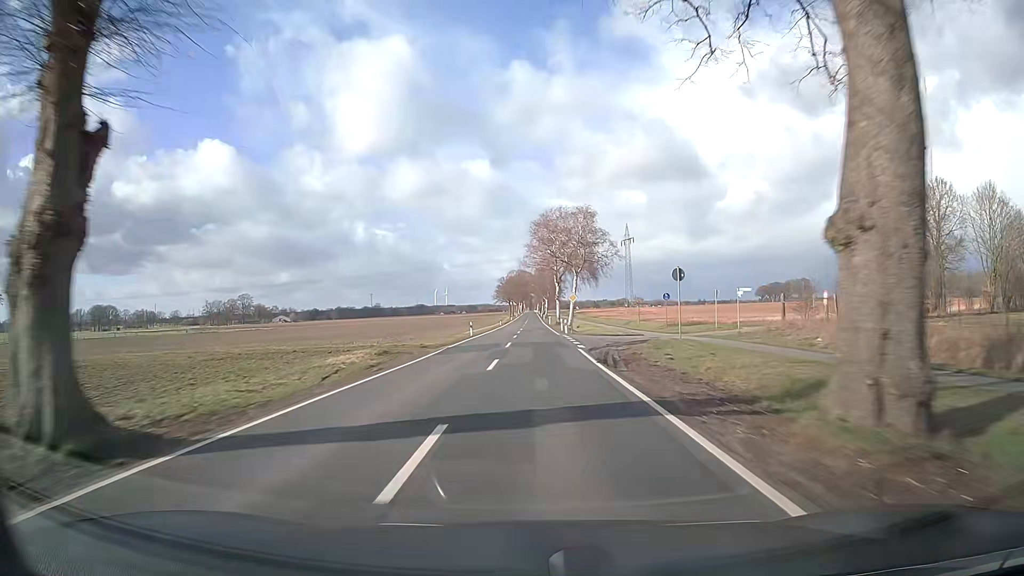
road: secondary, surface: asphalt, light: Day
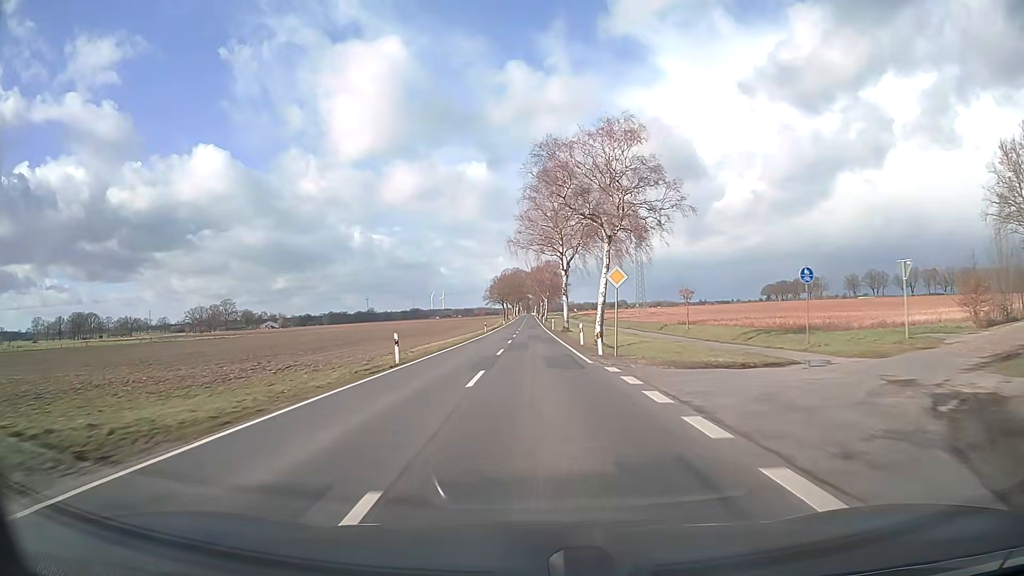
(+0.1, +28.0) m; 0°
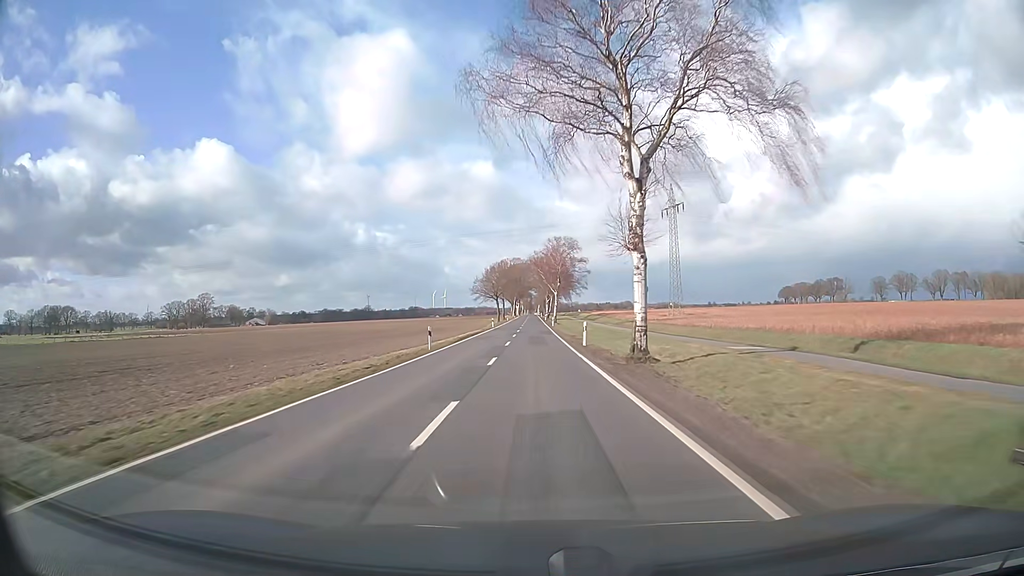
(-0.2, +42.4) m; 0°
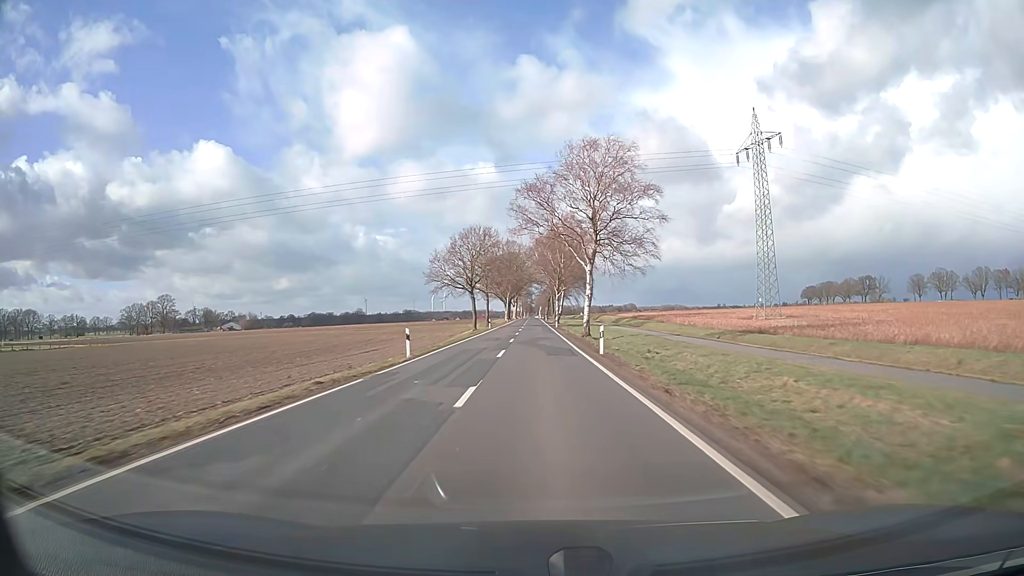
(-0.2, +57.3) m; 0°
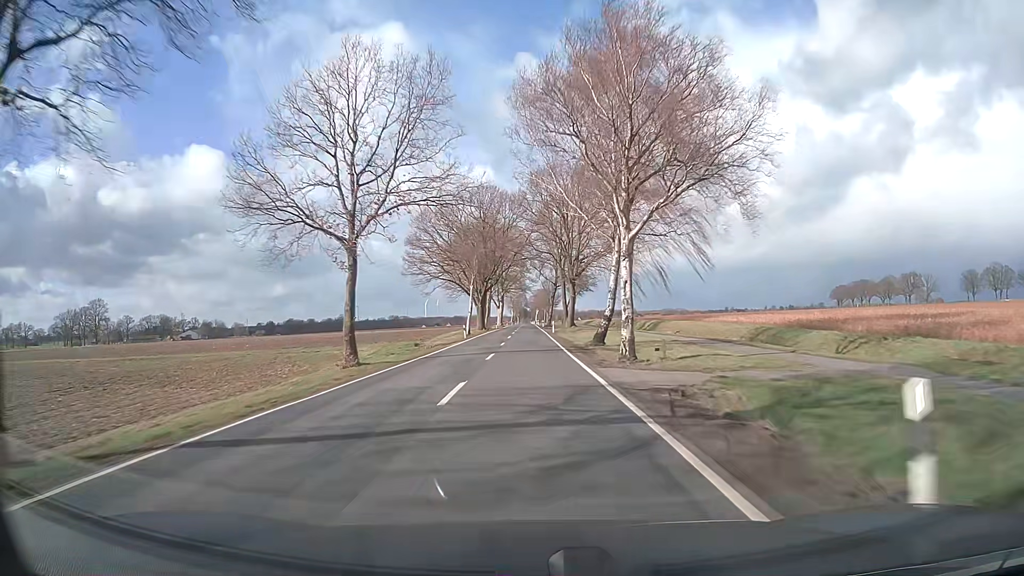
(+0.3, +71.9) m; 0°
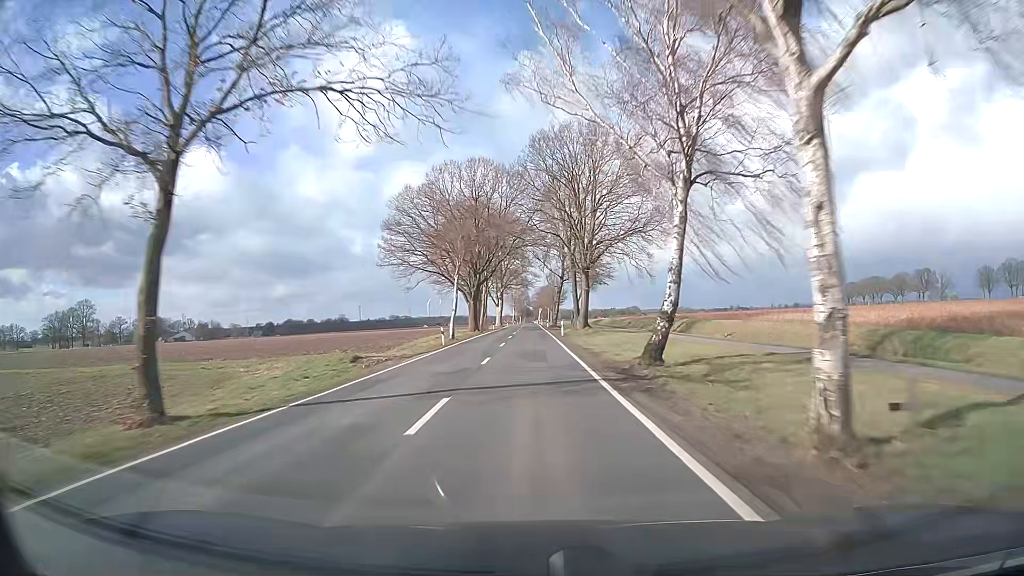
(0.0, +14.6) m; 0°
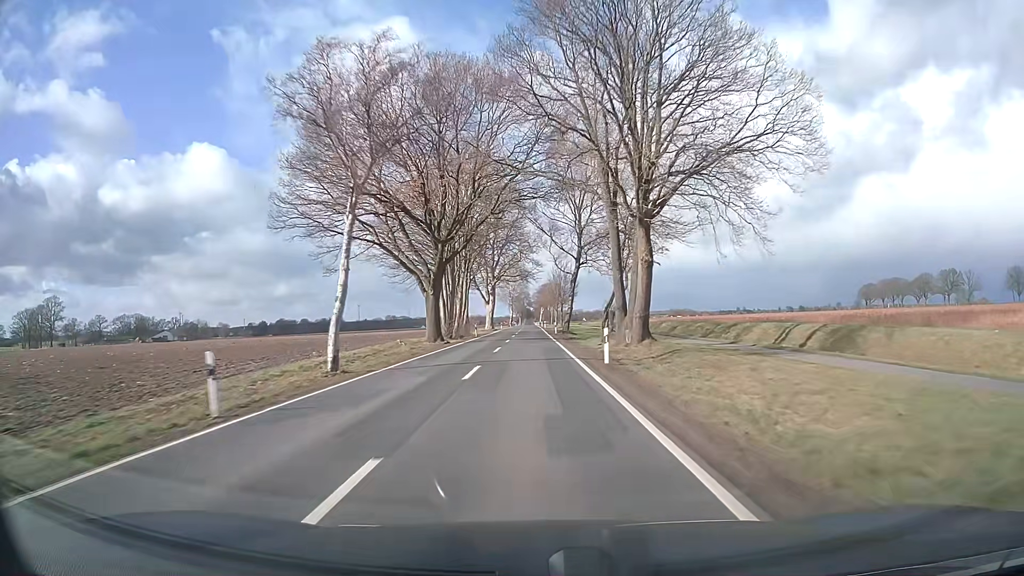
(0.0, +29.4) m; 0°
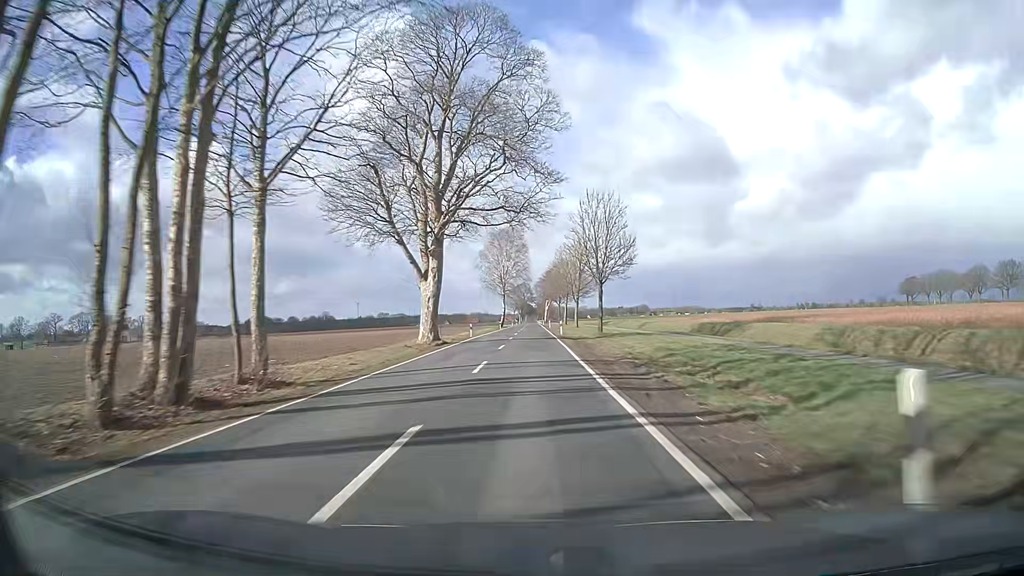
(-0.1, +58.6) m; 0°
(0, +10) (0, +20) (0, +30) (0, +40) (0, +50) (0, +60) (0, +70) (+1, +80) (+1, +90) (+1, +100) m
